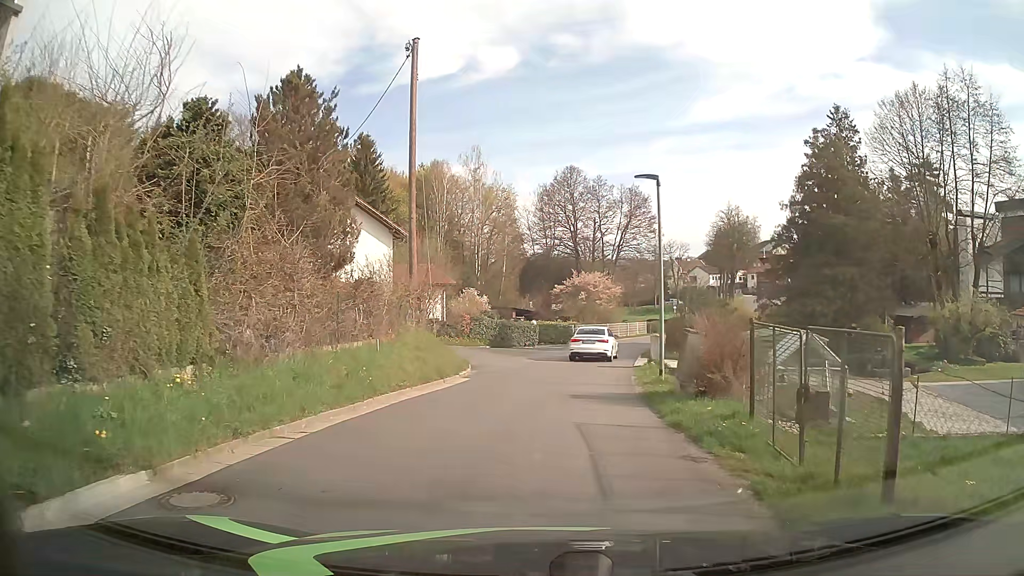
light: Day
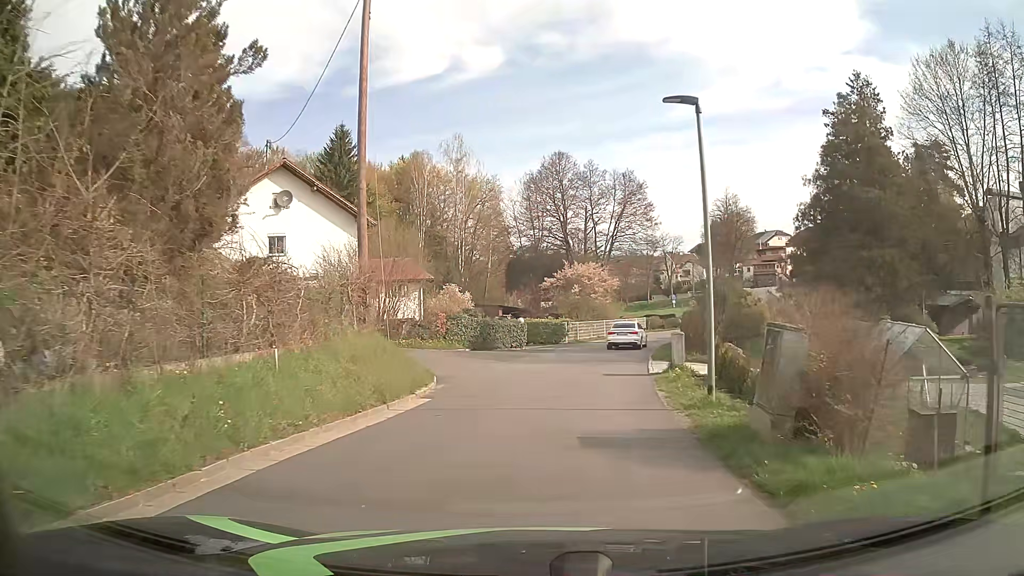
(0.0, +5.9) m; +1°
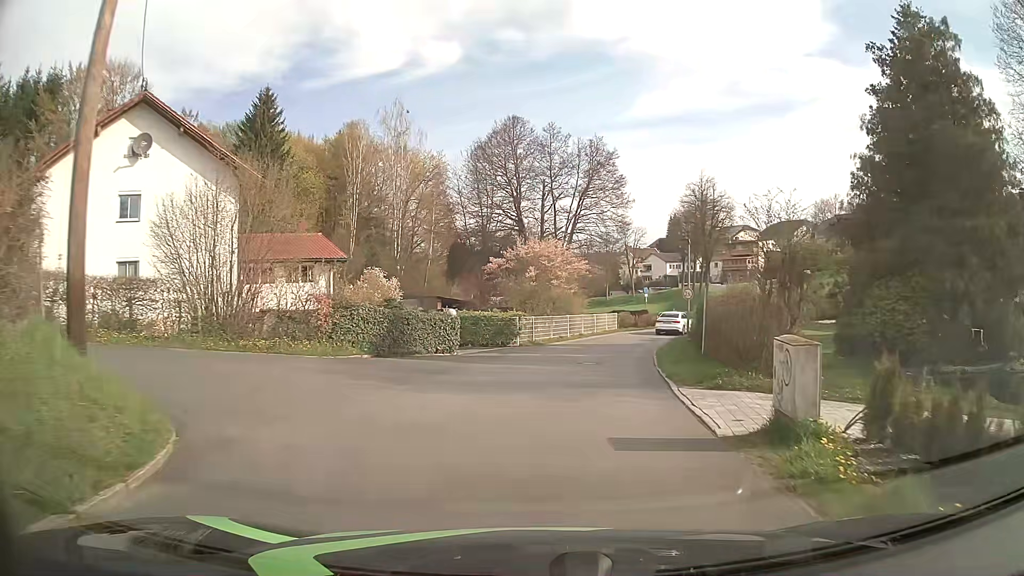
(+0.3, +11.6) m; +3°
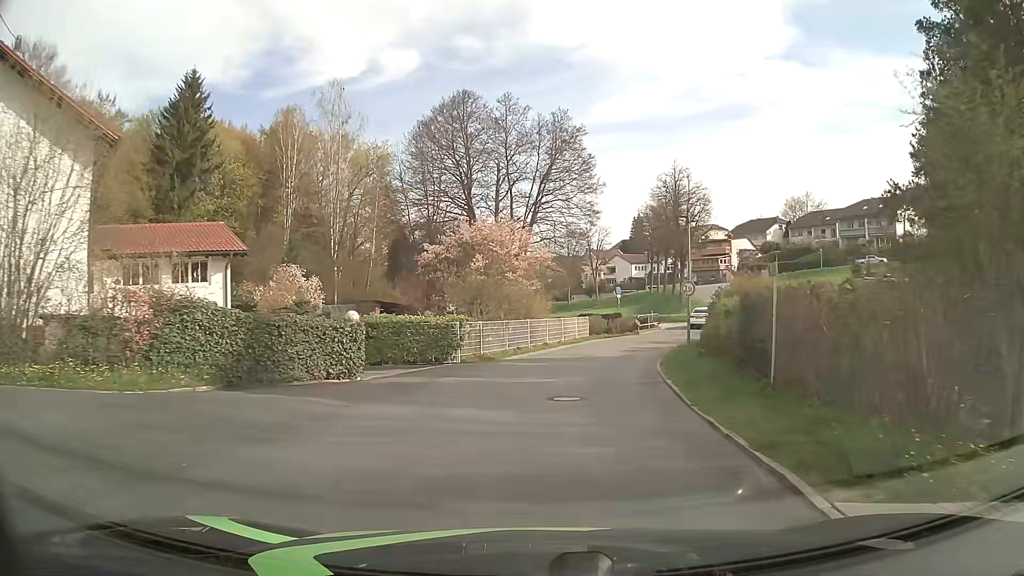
(+0.4, +8.6) m; +5°
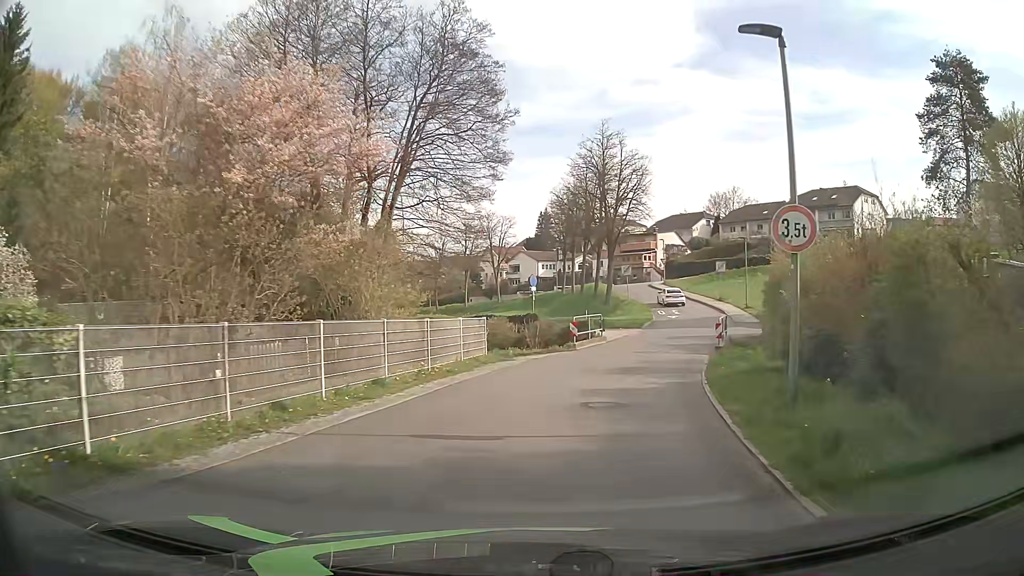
(+1.0, +17.5) m; +8°
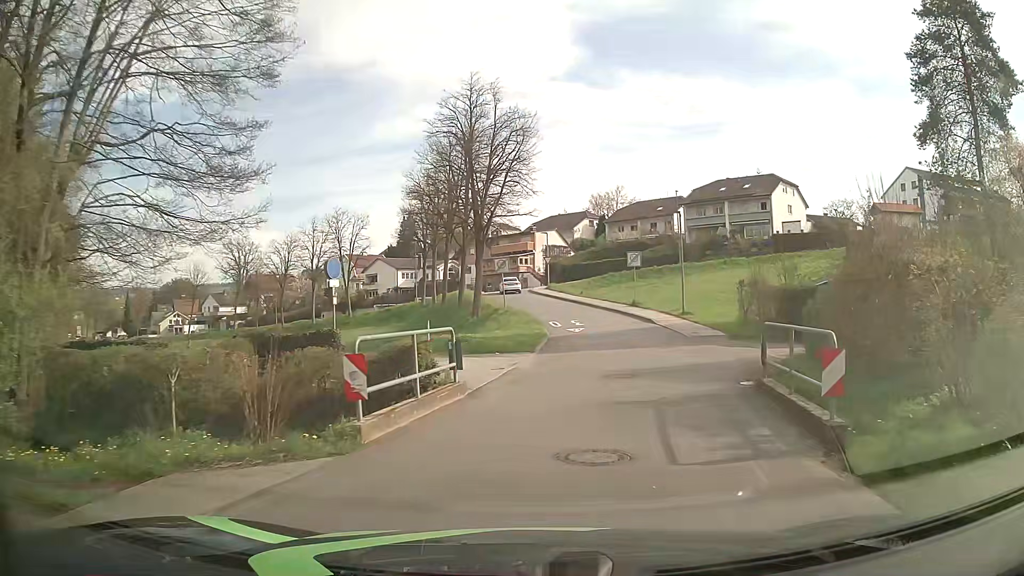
(+1.4, +16.0) m; +10°
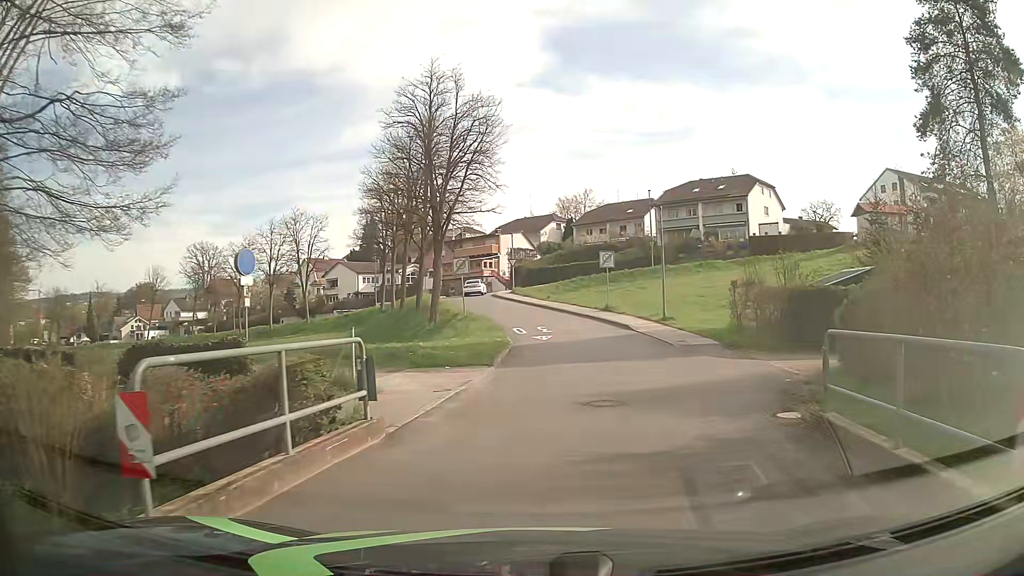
(+0.1, +3.7) m; +3°
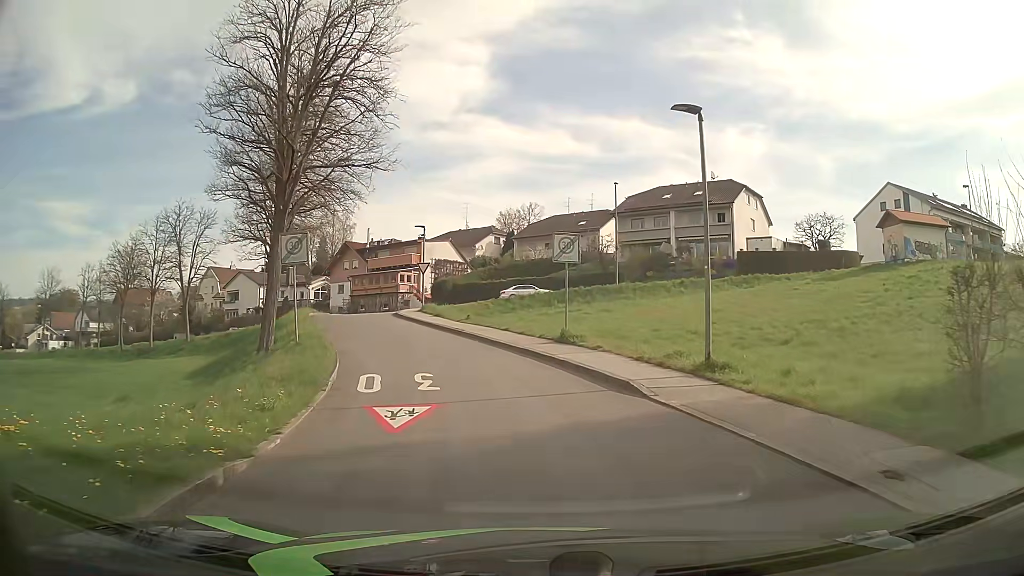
(+1.1, +16.9) m; +3°
(0, +10) (-2, +20) (-5, +29) (-9, +39) (-9, +49) (-2, +56) (+8, +55) (+18, +53) (+28, +53) (+38, +53) m
